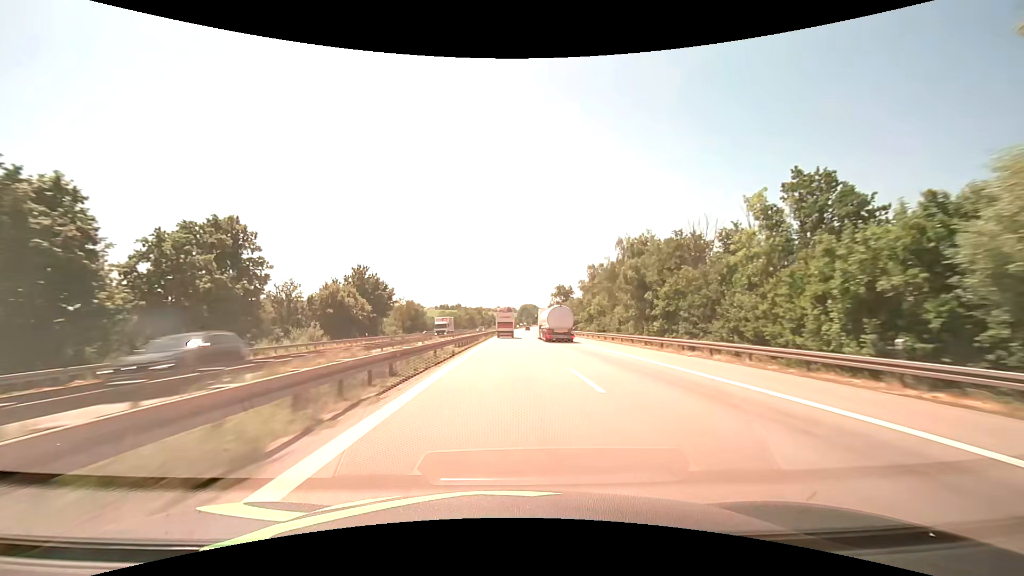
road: motorway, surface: asphalt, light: Day
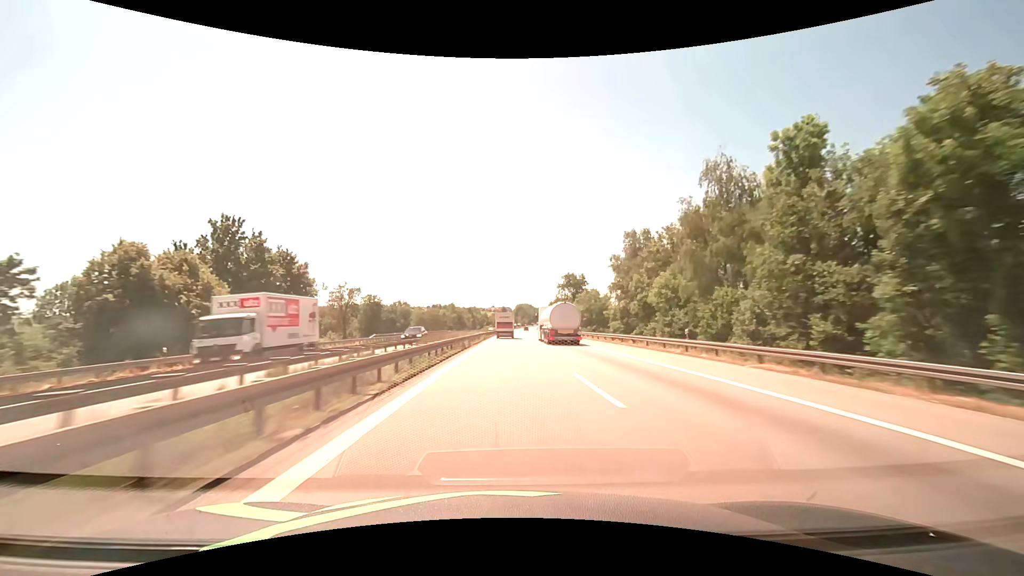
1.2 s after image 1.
(+0.2, +37.0) m; +1°
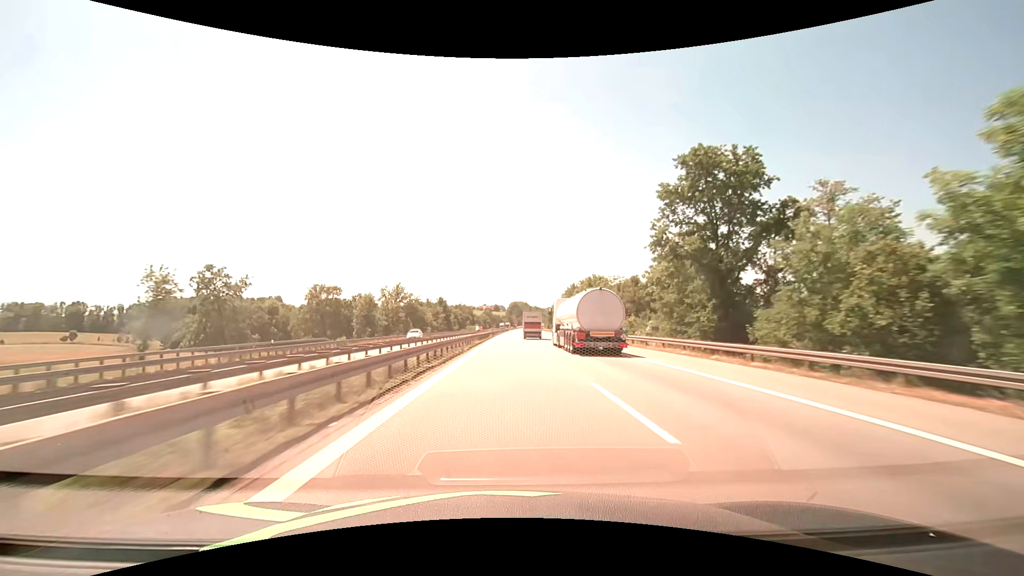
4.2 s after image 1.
(+0.5, +91.2) m; +1°
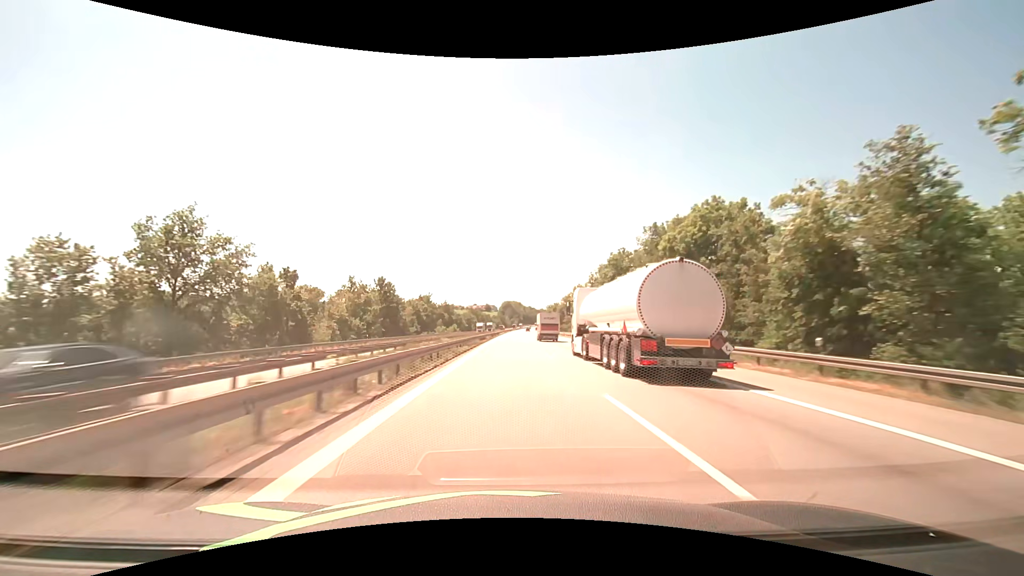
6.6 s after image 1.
(+0.6, +73.1) m; +1°
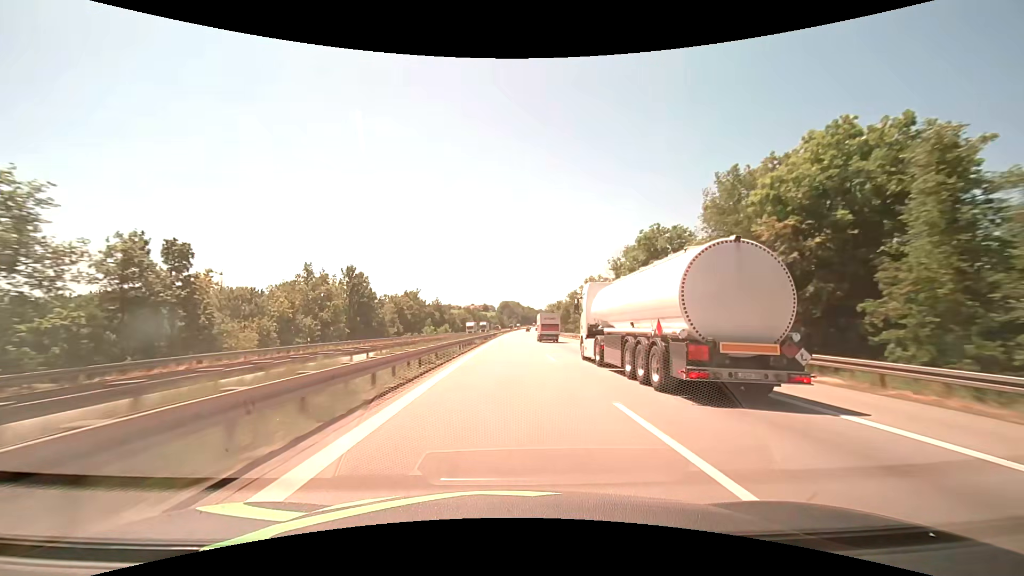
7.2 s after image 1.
(0.0, +18.8) m; 0°
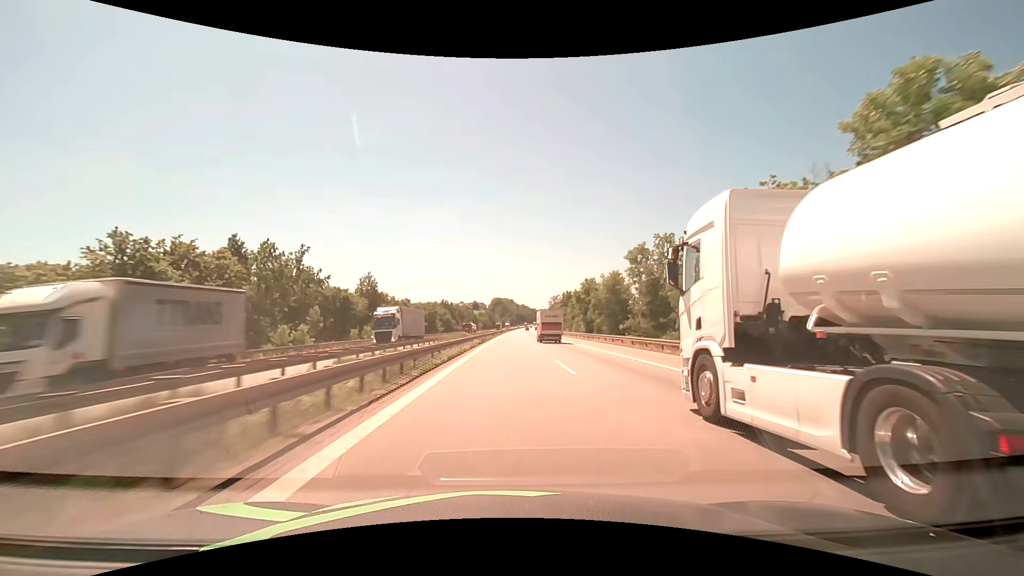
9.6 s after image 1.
(+0.5, +77.4) m; +1°
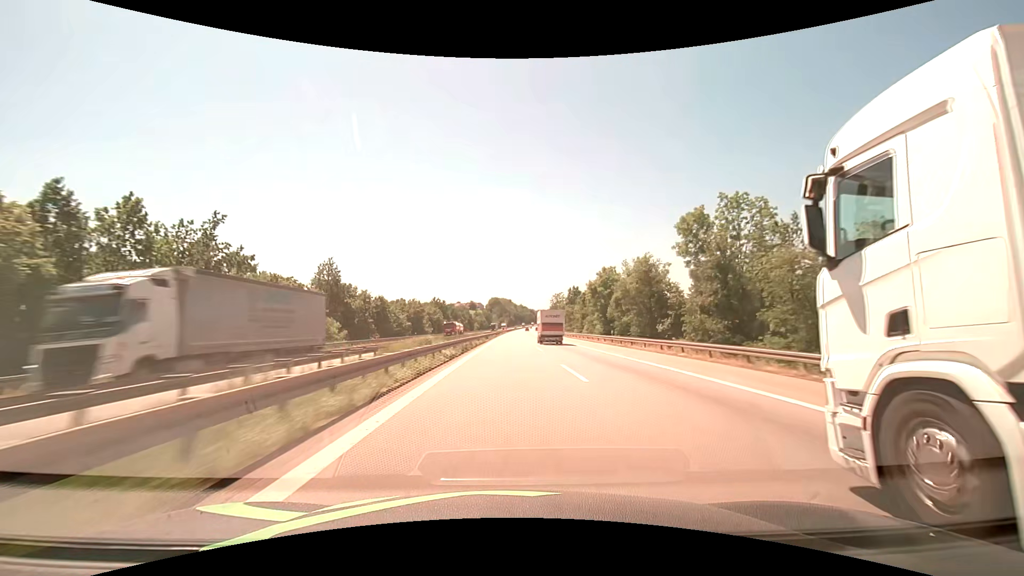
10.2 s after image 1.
(0.0, +19.9) m; 0°
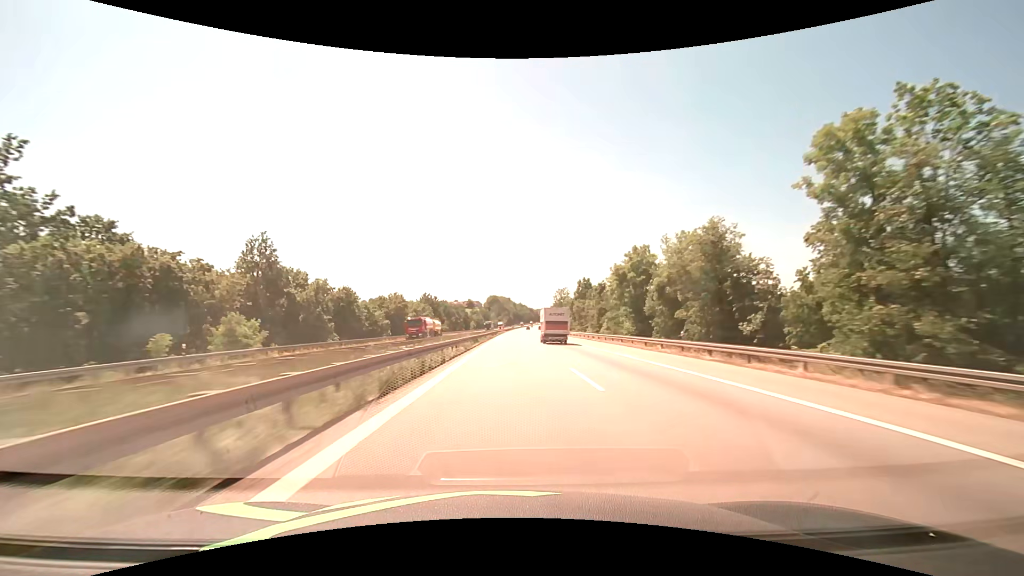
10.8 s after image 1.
(0.0, +20.0) m; 0°
(0, +10) (0, +20) (0, +30) (0, +40) (0, +50) (0, +60) (+1, +70) (+1, +80) (+1, +90) (+1, +100) m
